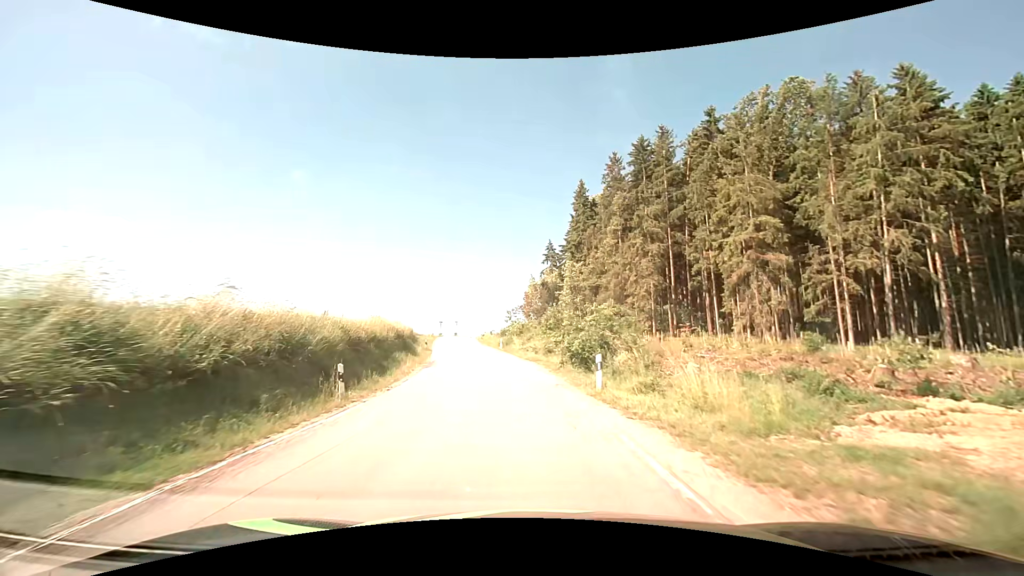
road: secondary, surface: asphalt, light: Day
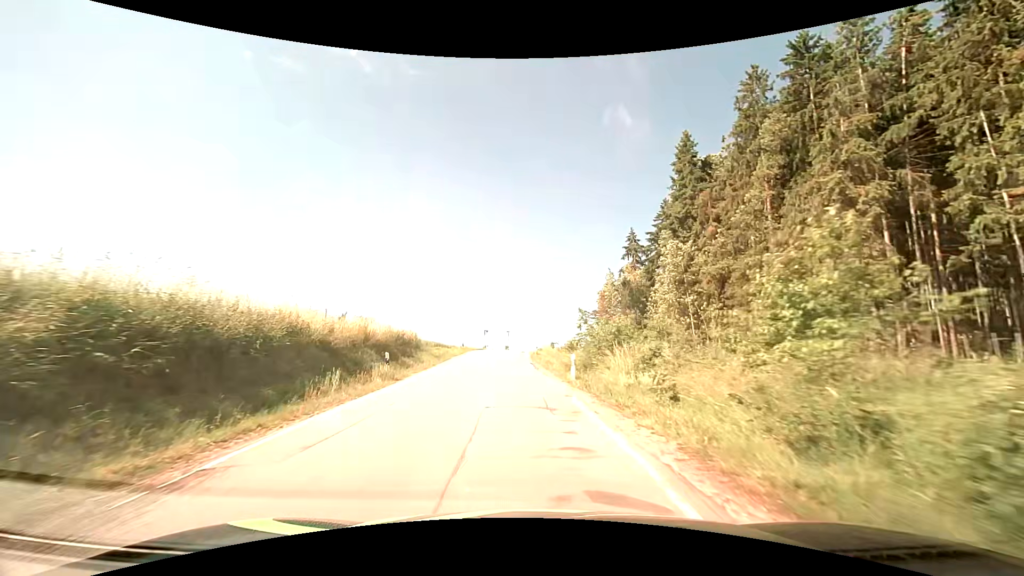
(-1.8, +27.8) m; -7°
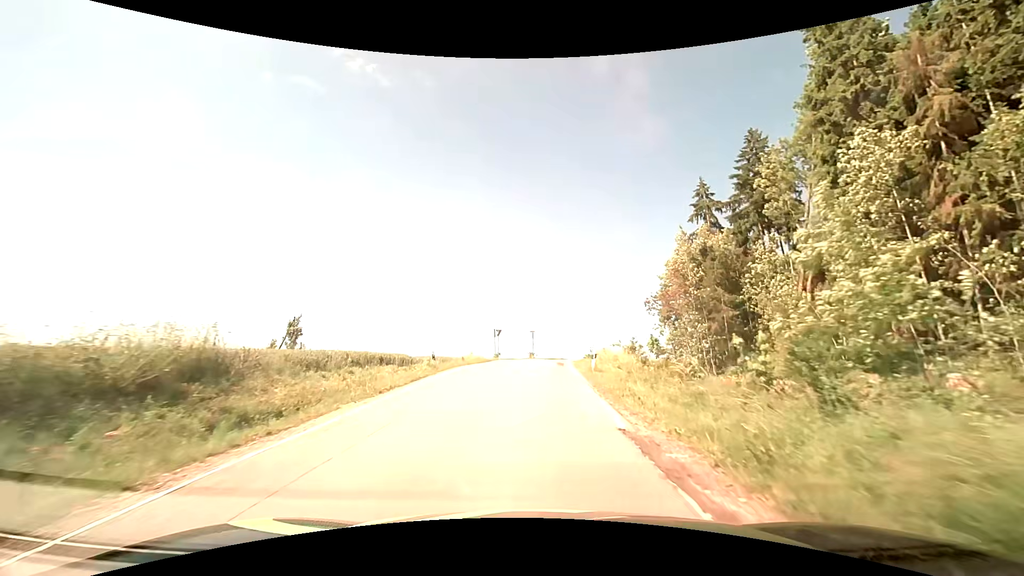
(-1.1, +27.8) m; -3°
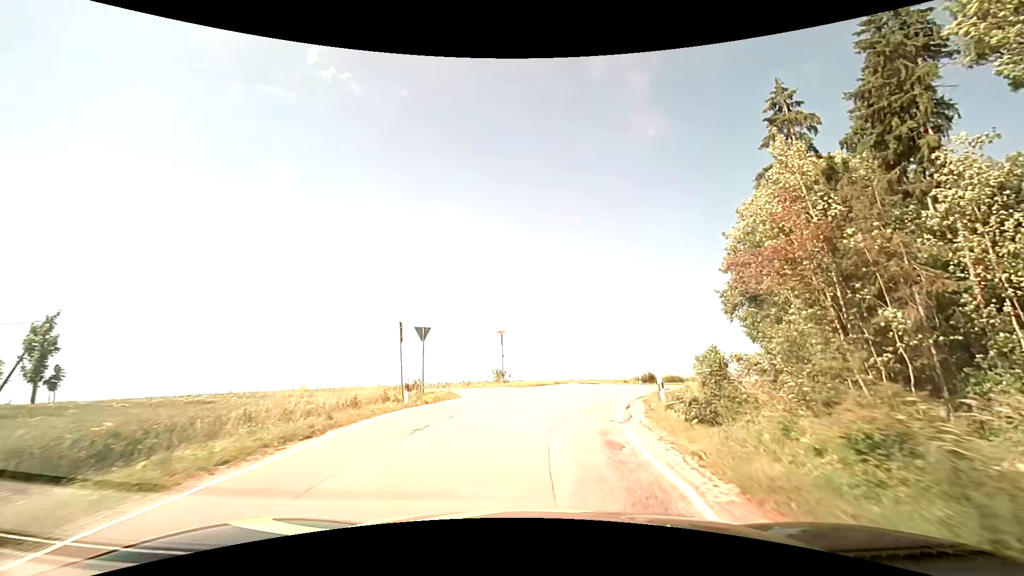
(+0.3, +28.4) m; +2°
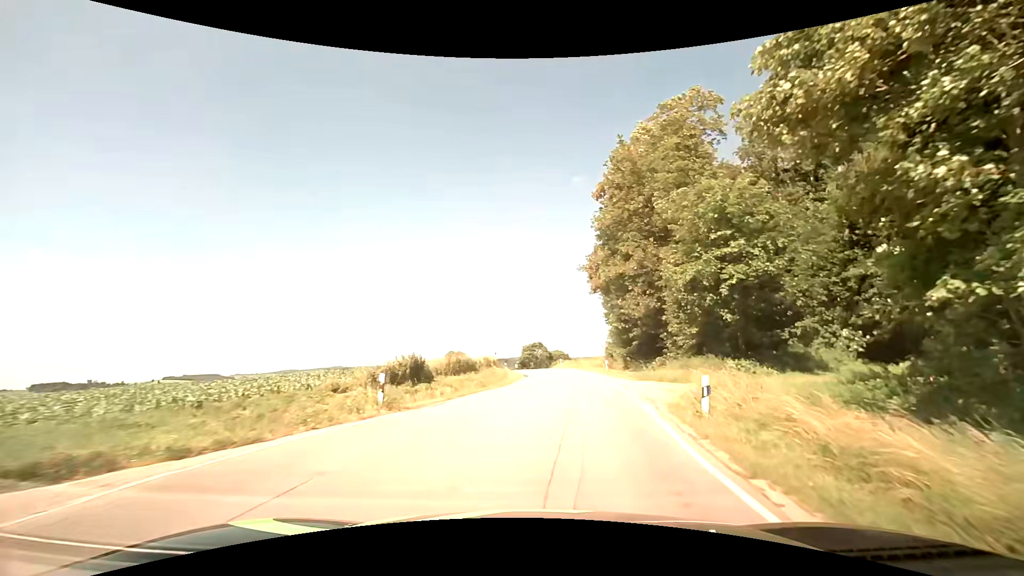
(+6.1, +32.9) m; +26°
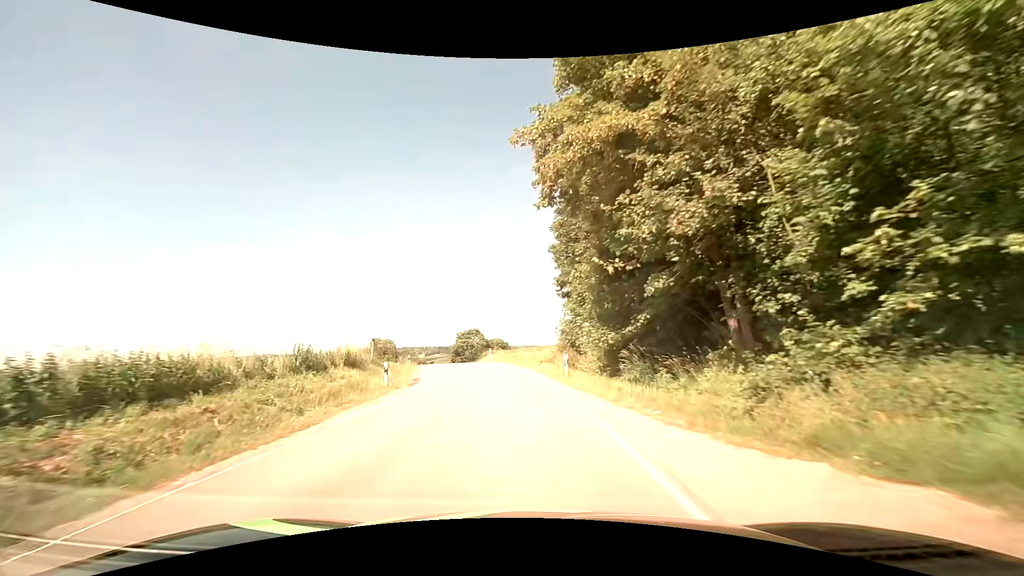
(+2.2, +20.2) m; +7°
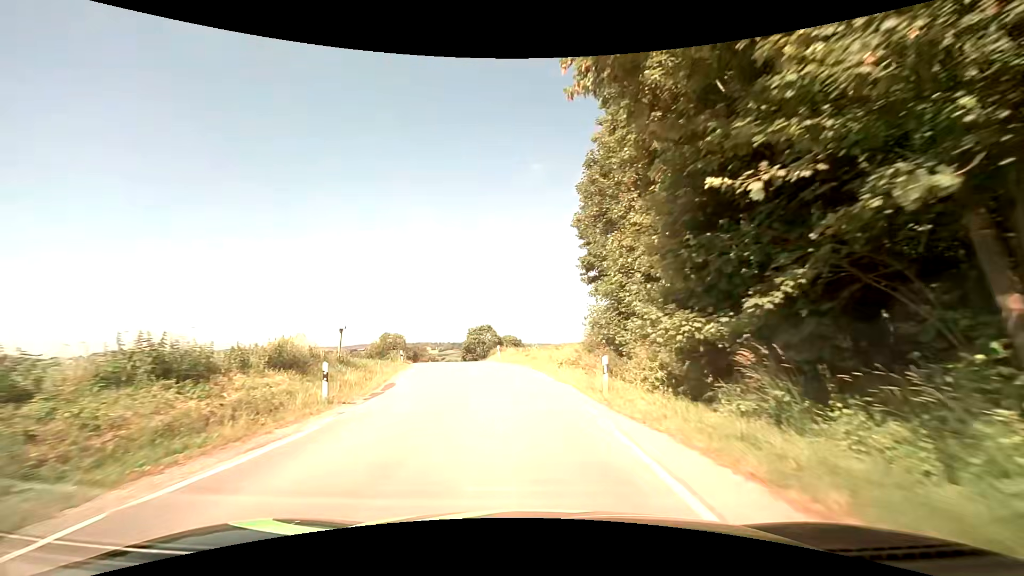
(-0.1, +7.2) m; -1°
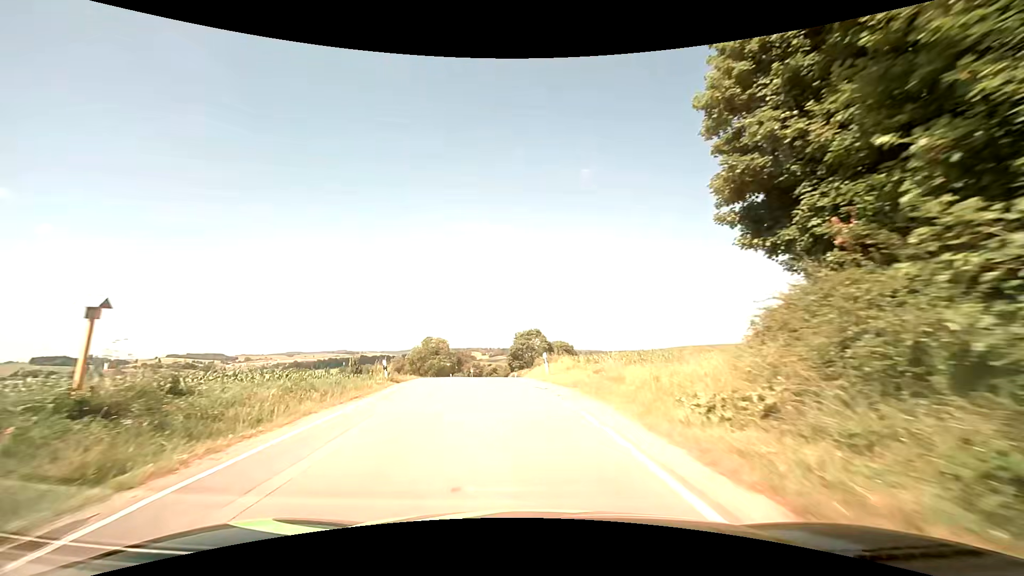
(-0.5, +15.0) m; -5°
